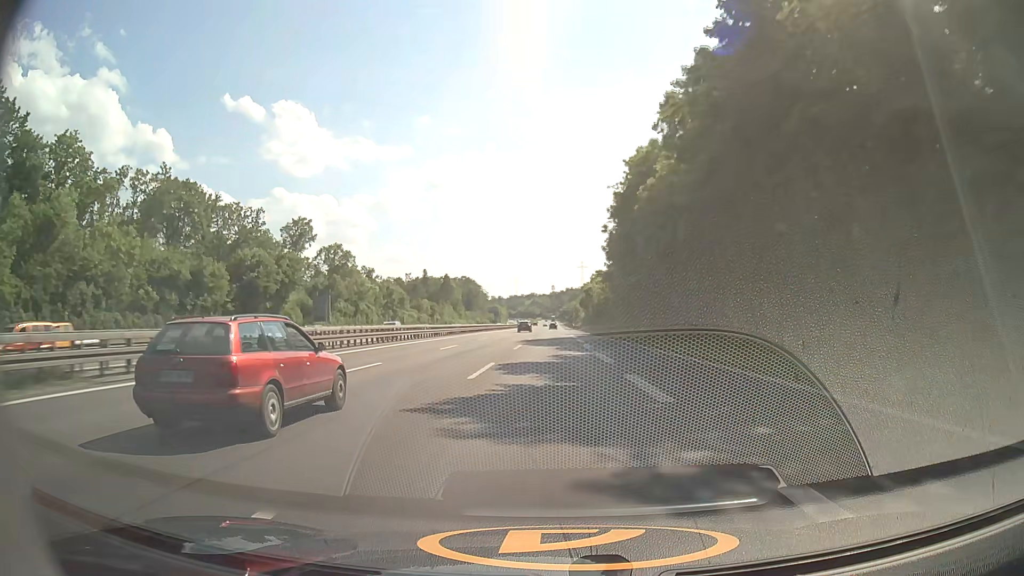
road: motorway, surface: asphalt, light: Day
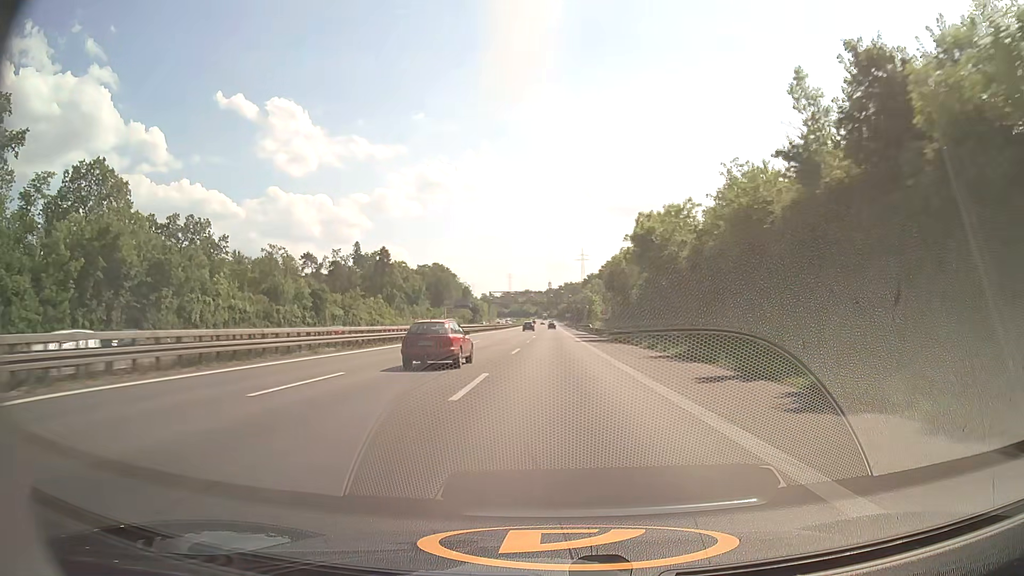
(-0.1, +94.4) m; 0°
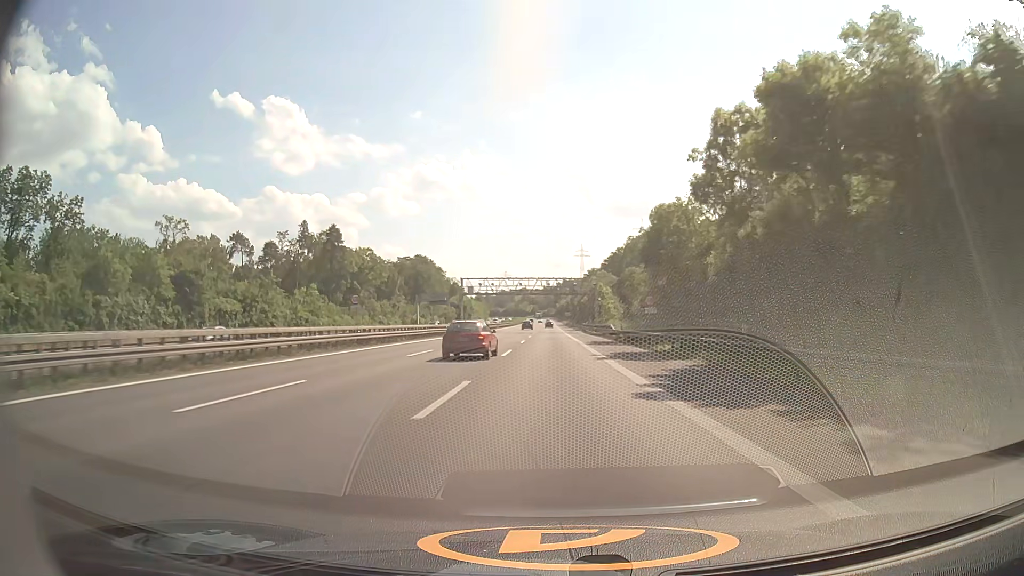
(+0.1, +38.1) m; 0°
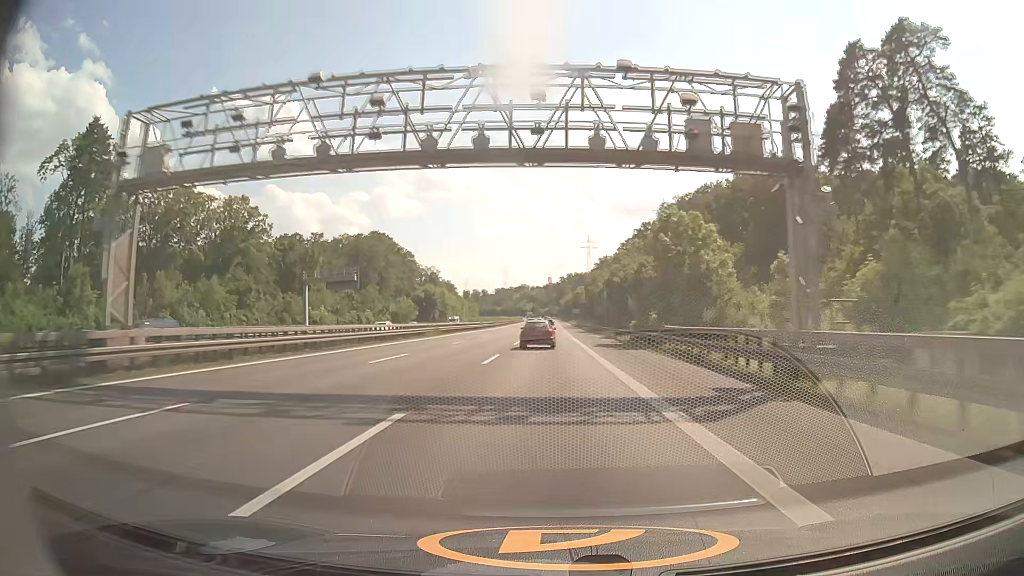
(-0.1, +76.8) m; 0°
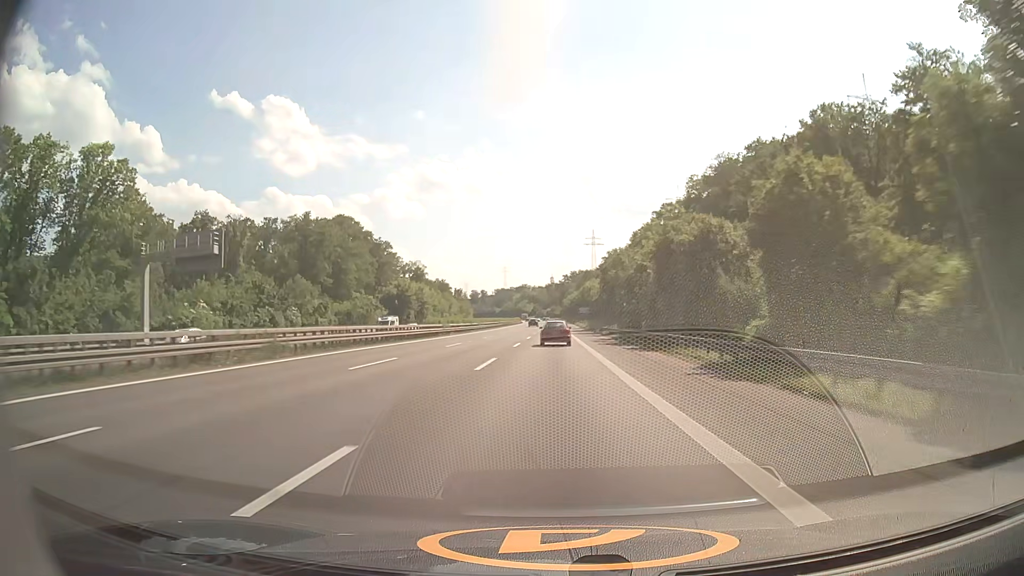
(-0.1, +38.6) m; 0°
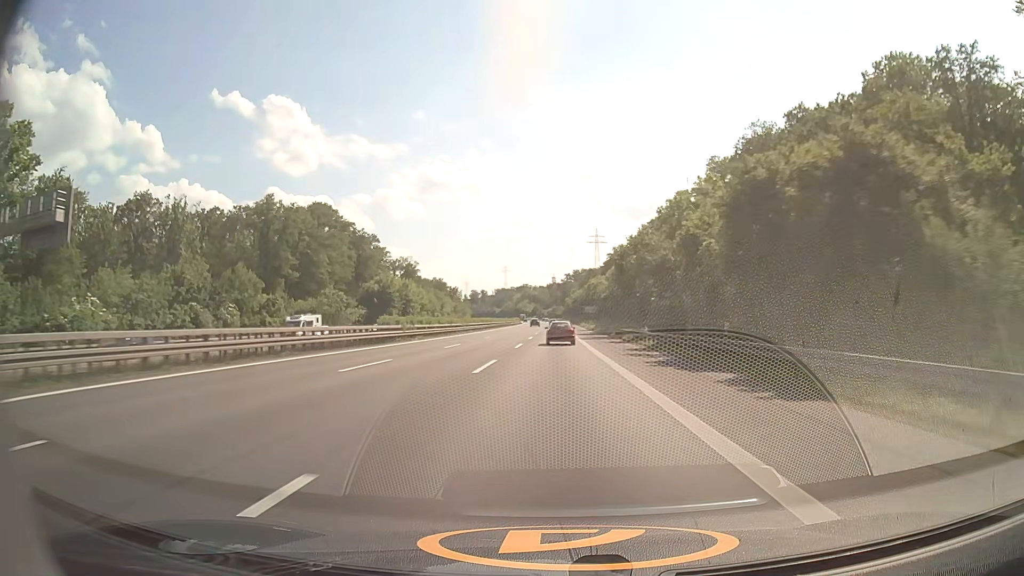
(0.0, +19.3) m; 0°
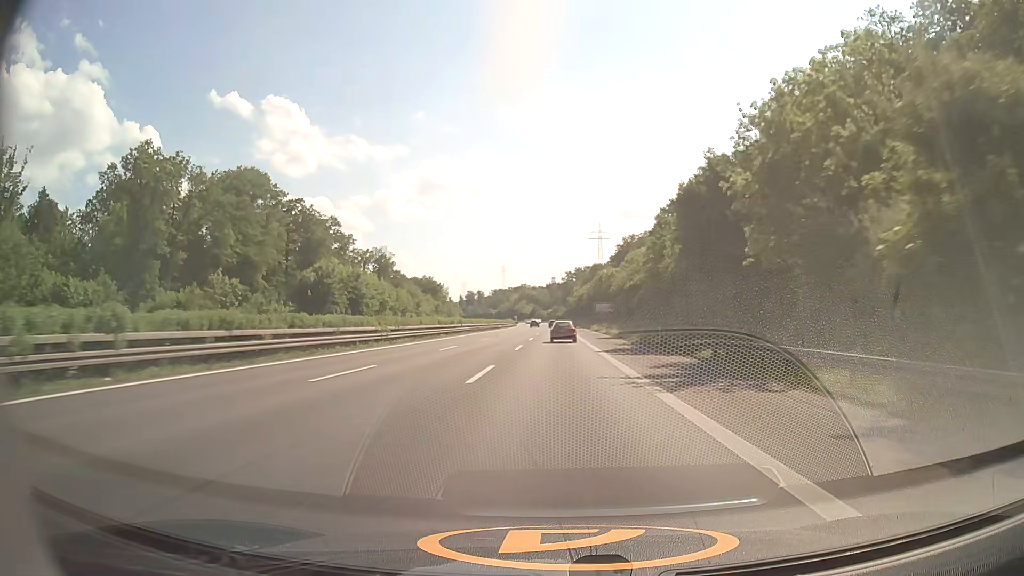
(0.0, +38.7) m; 0°
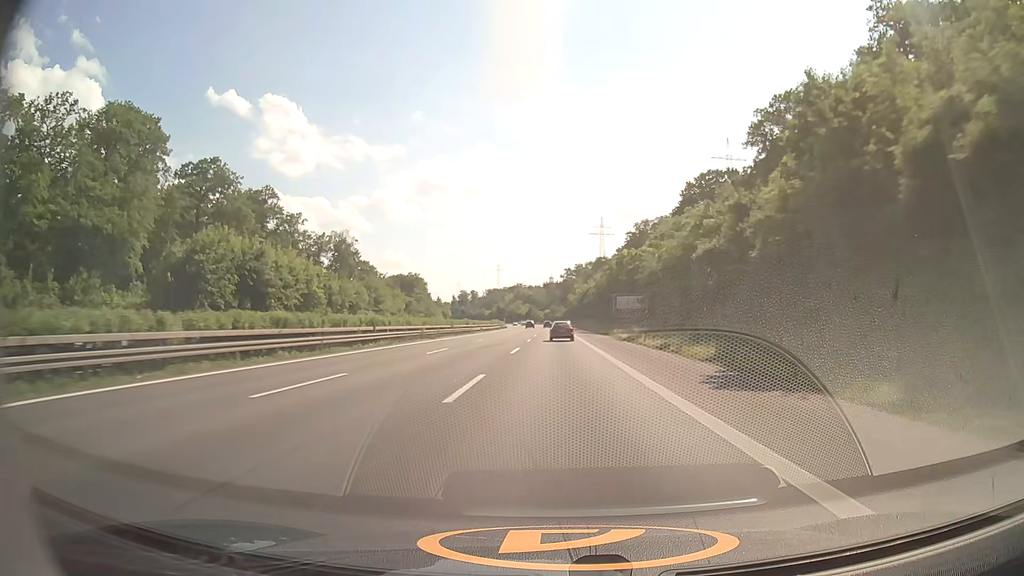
(+0.1, +39.2) m; 0°
(0, +10) (0, +20) (0, +30) (0, +40) (0, +50) (0, +60) (0, +70) (0, +80) (0, +90) (0, +100) m
